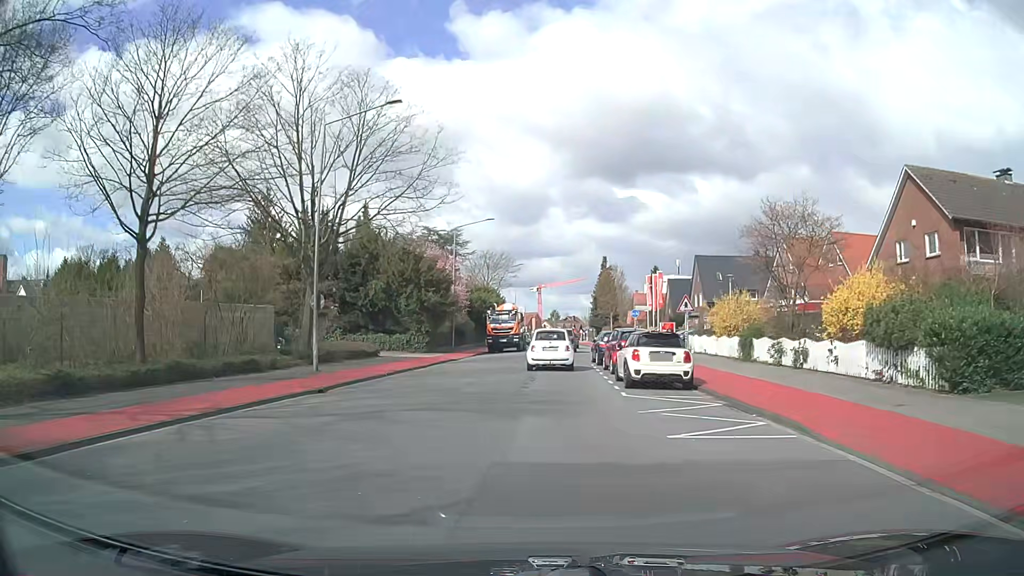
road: tertiary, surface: asphalt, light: Day
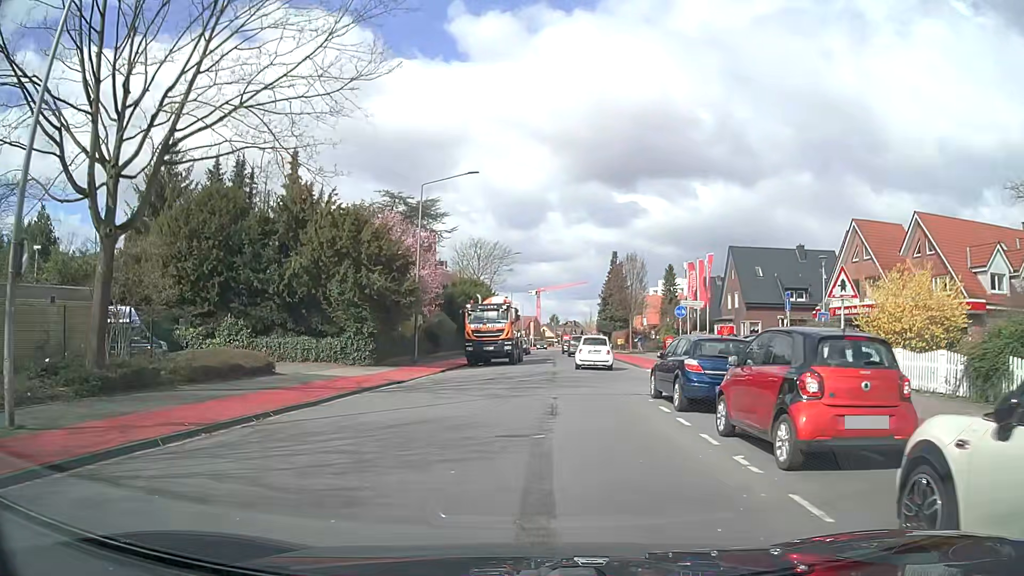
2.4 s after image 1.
(-0.1, +15.5) m; -1°
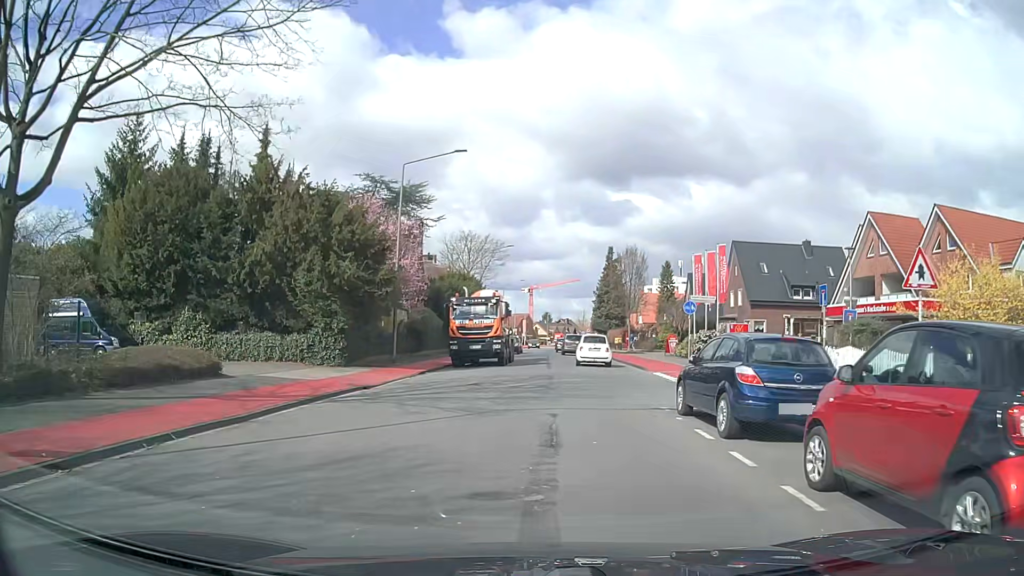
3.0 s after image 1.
(+0.1, +3.6) m; +2°
